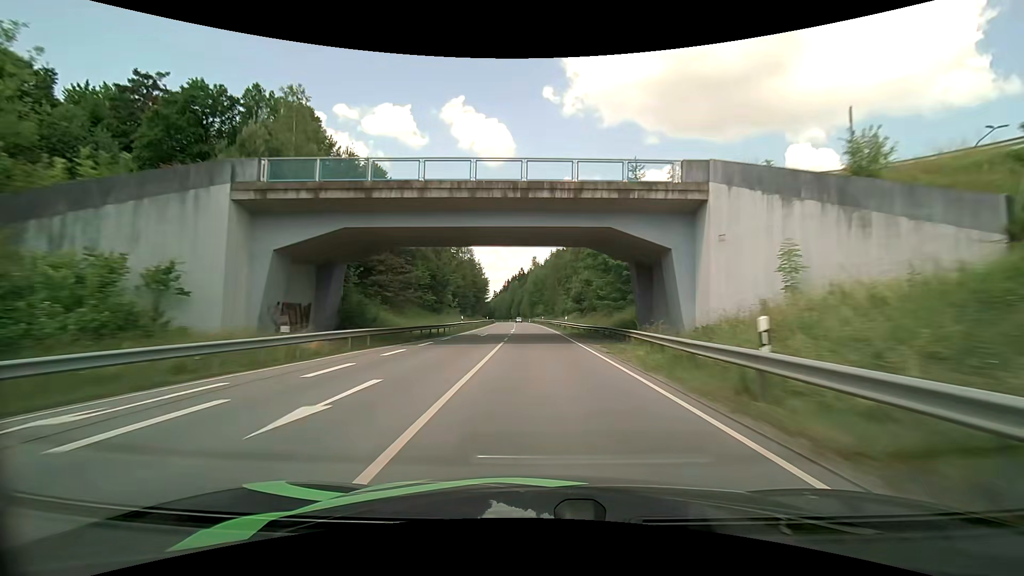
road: primary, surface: asphalt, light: Day
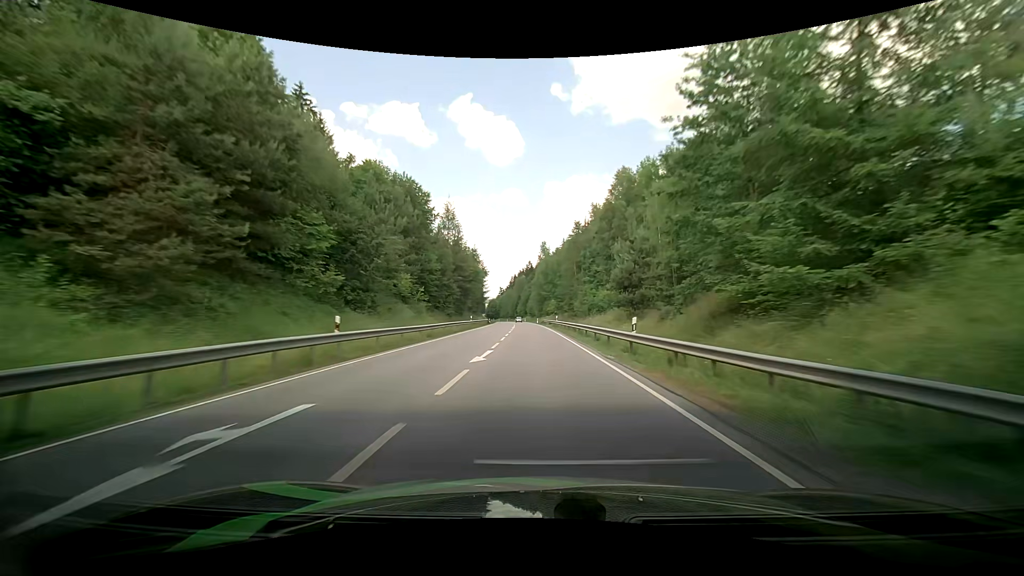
(-0.3, +30.9) m; -1°
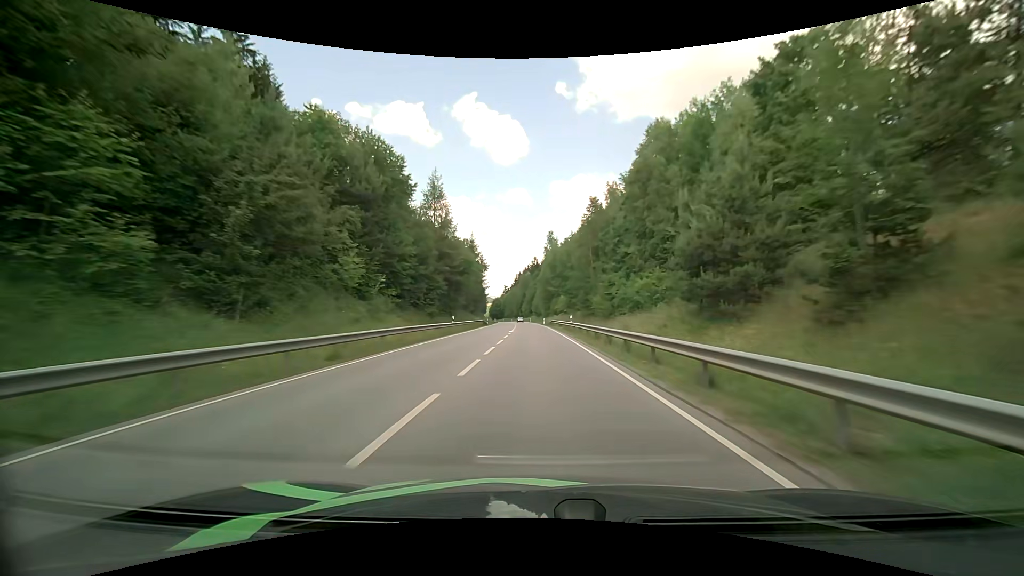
(-0.4, +15.6) m; -1°
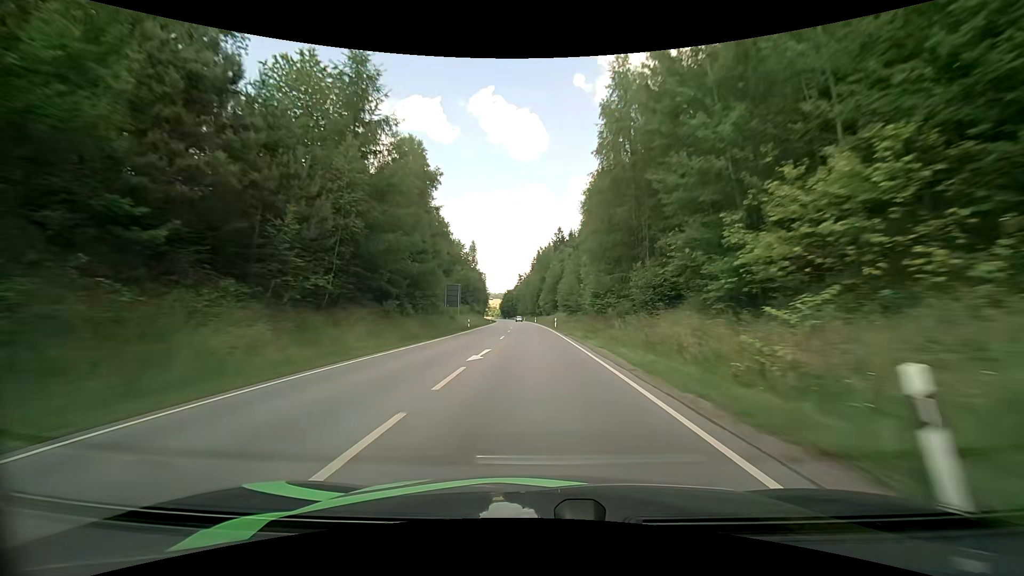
(-1.6, +79.5) m; -2°
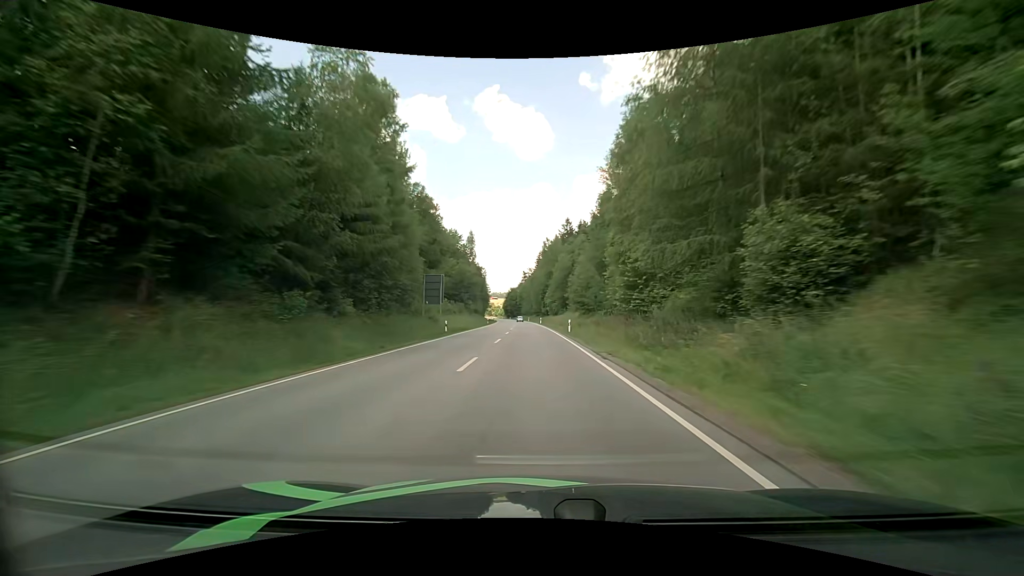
(-0.1, +16.2) m; -1°
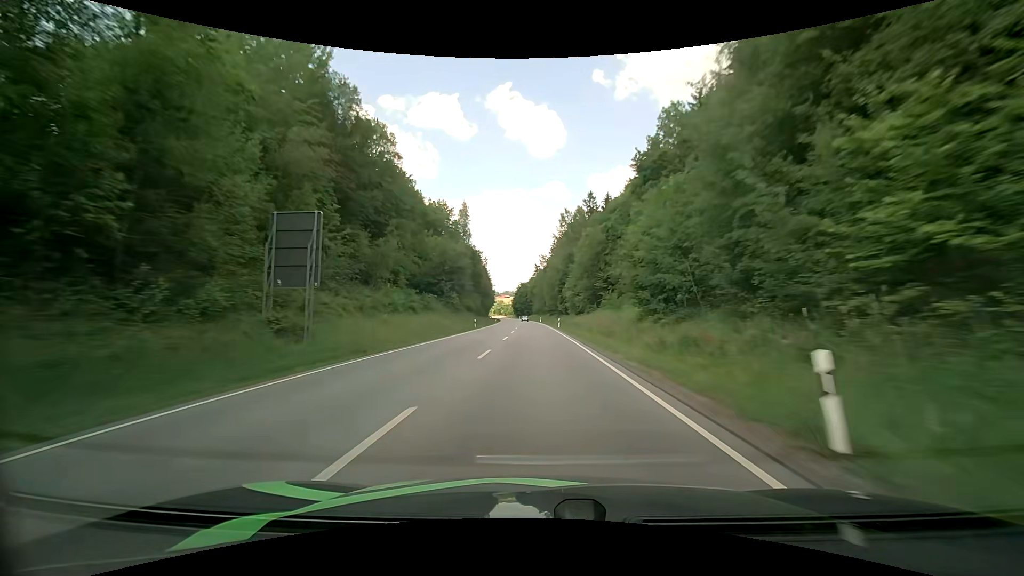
(-0.5, +32.8) m; -2°
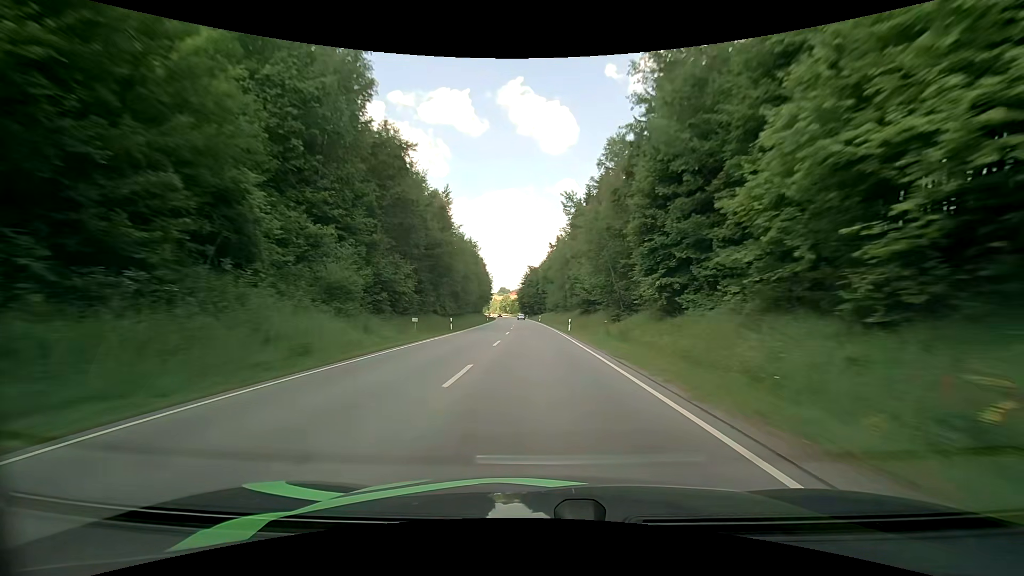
(-1.1, +65.0) m; -2°
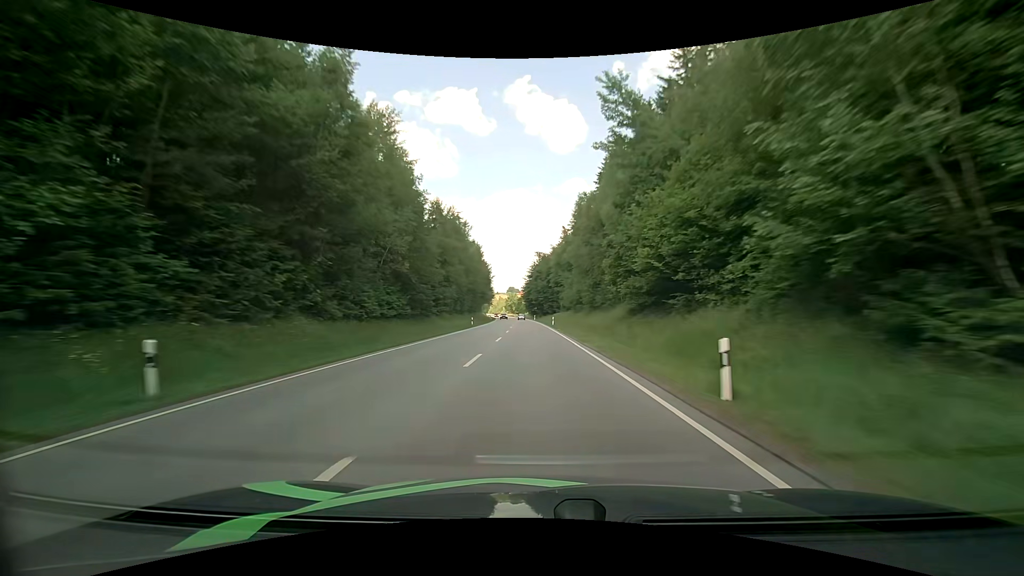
(-0.2, +32.0) m; -1°
(0, +10) (0, +20) (0, +30) (0, +40) (-1, +50) (-1, +60) (-1, +70) (-2, +80) (-3, +90) (-3, +100) m
